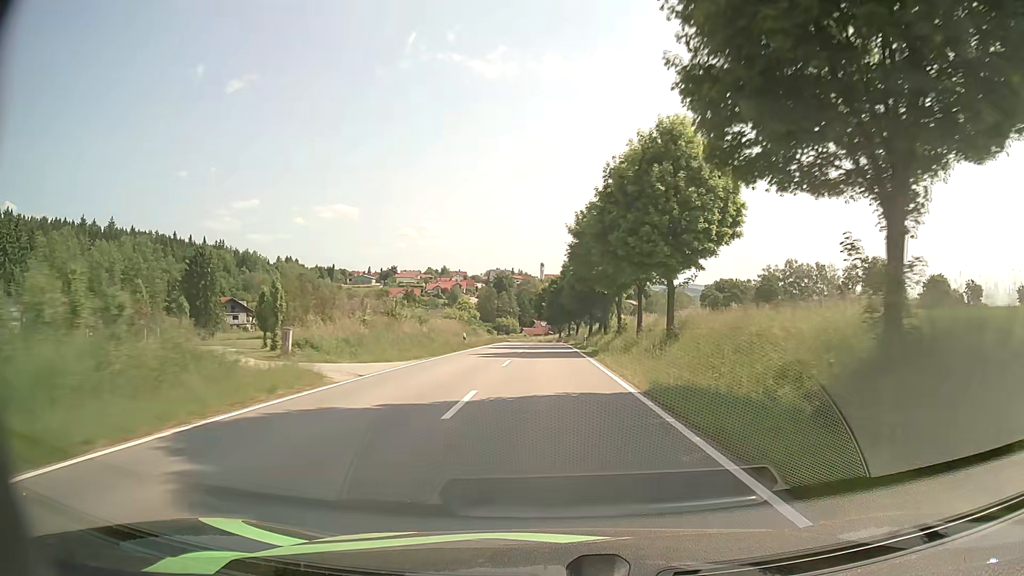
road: tertiary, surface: asphalt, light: Day
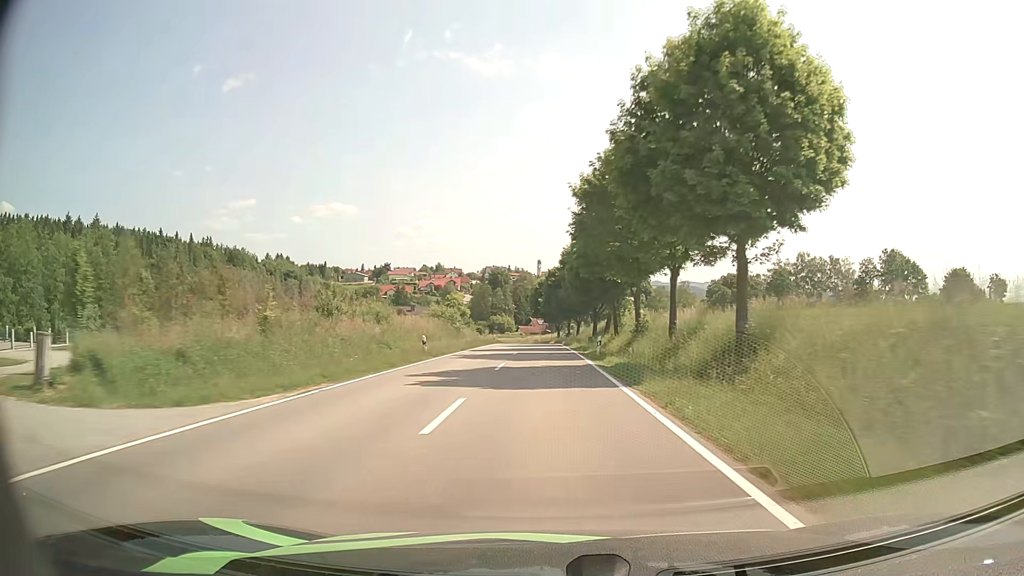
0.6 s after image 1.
(0.0, +13.7) m; 0°
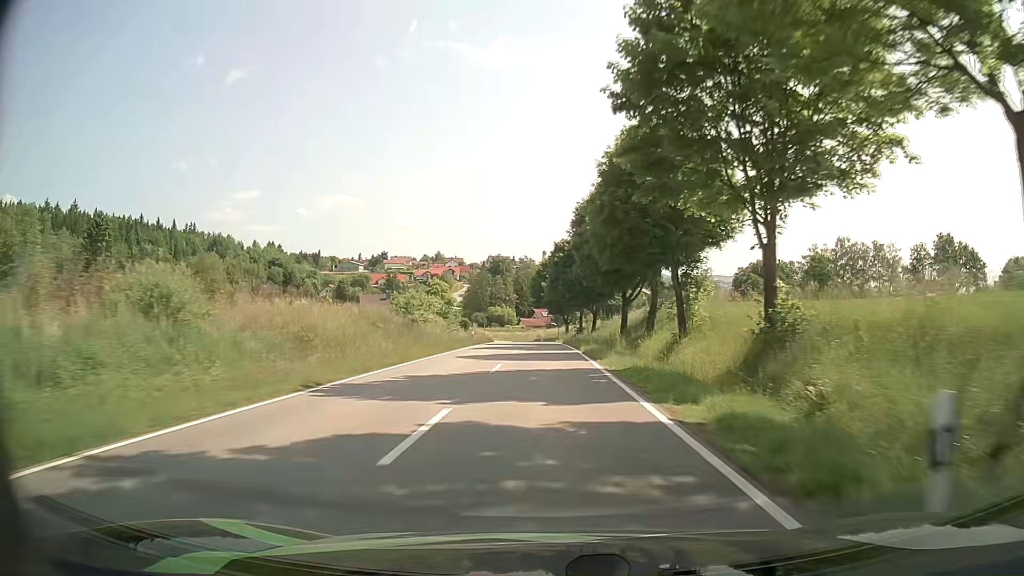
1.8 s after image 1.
(+0.1, +26.8) m; 0°
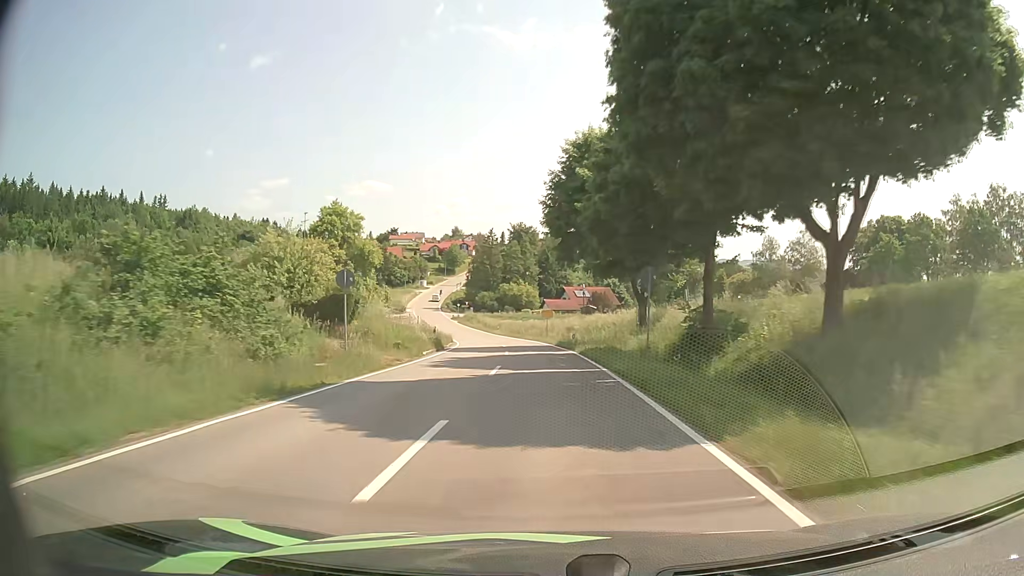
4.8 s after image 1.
(-1.1, +62.9) m; -3°
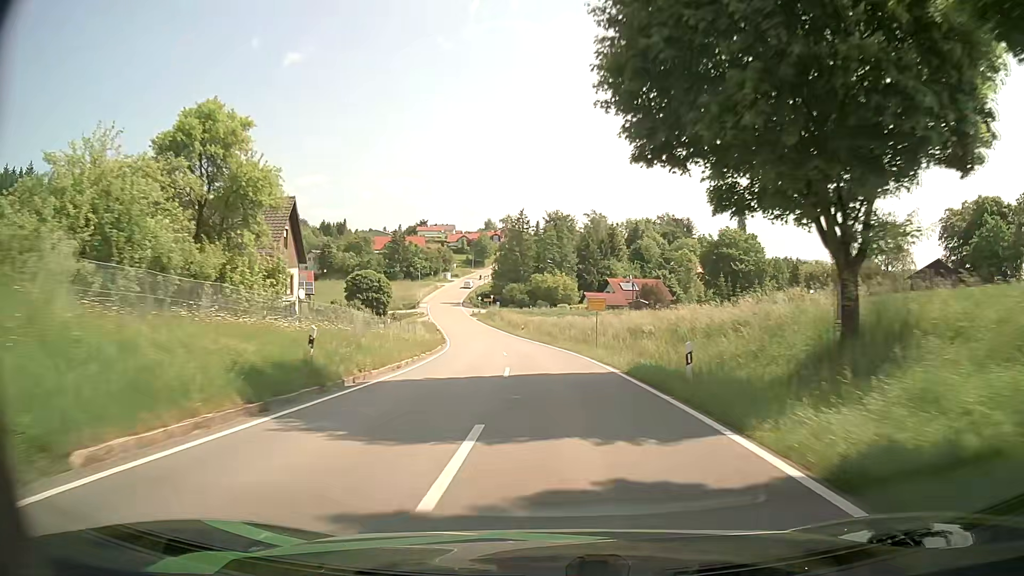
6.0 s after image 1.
(-0.7, +24.6) m; -4°
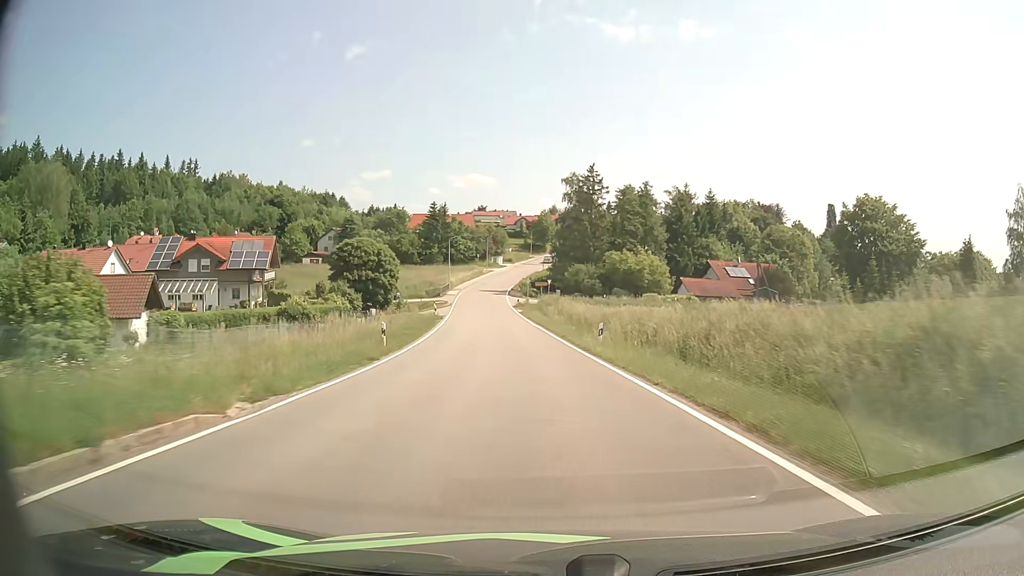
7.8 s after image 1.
(-1.6, +37.4) m; -5°
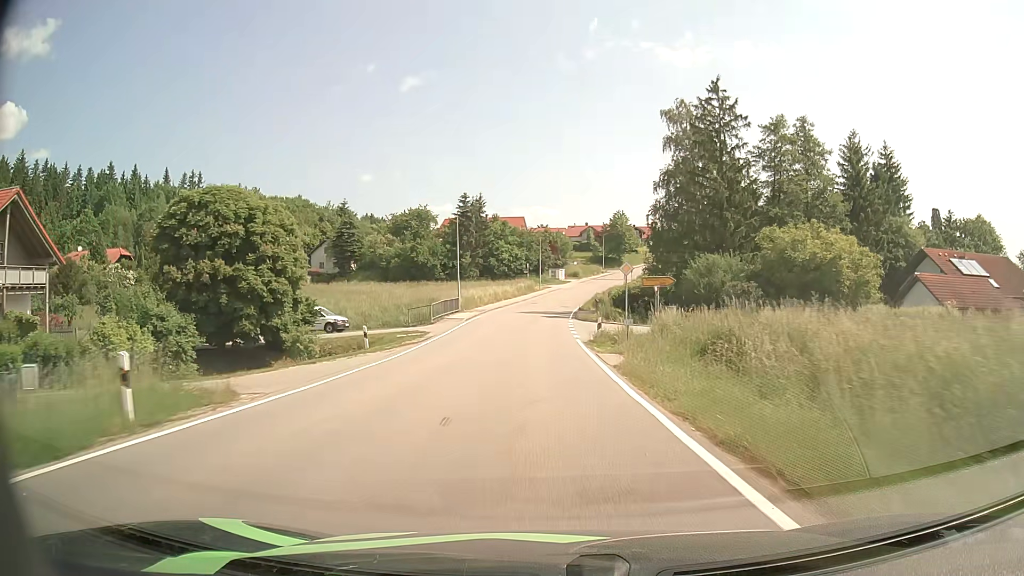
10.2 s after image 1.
(-2.7, +45.9) m; -6°
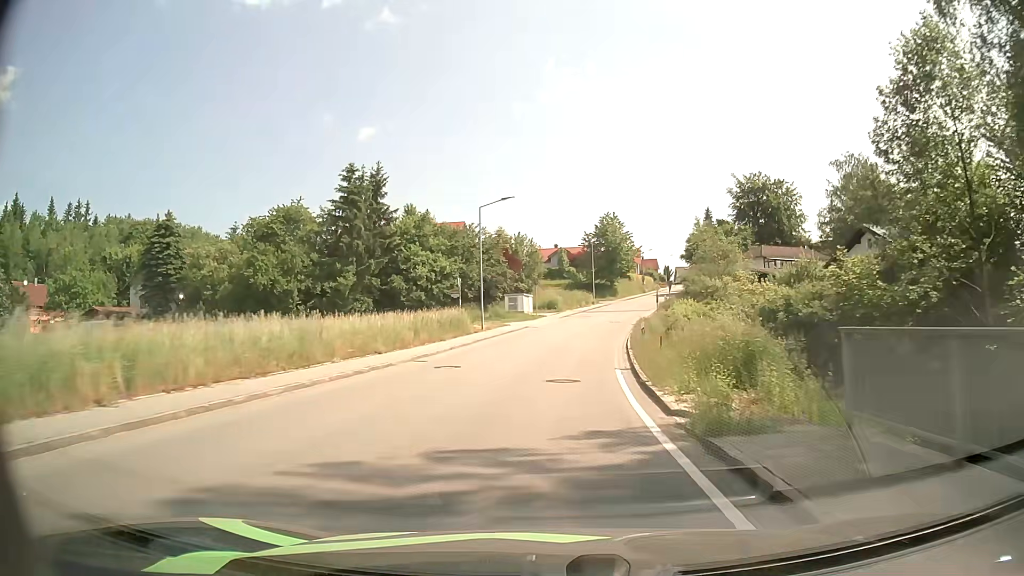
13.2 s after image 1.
(+0.1, +50.0) m; +3°
(0, +10) (+1, +20) (+1, +30) (+3, +40) (+5, +50) (+7, +59) (+9, +69) (+12, +79) (+14, +88) (+17, +98) m
